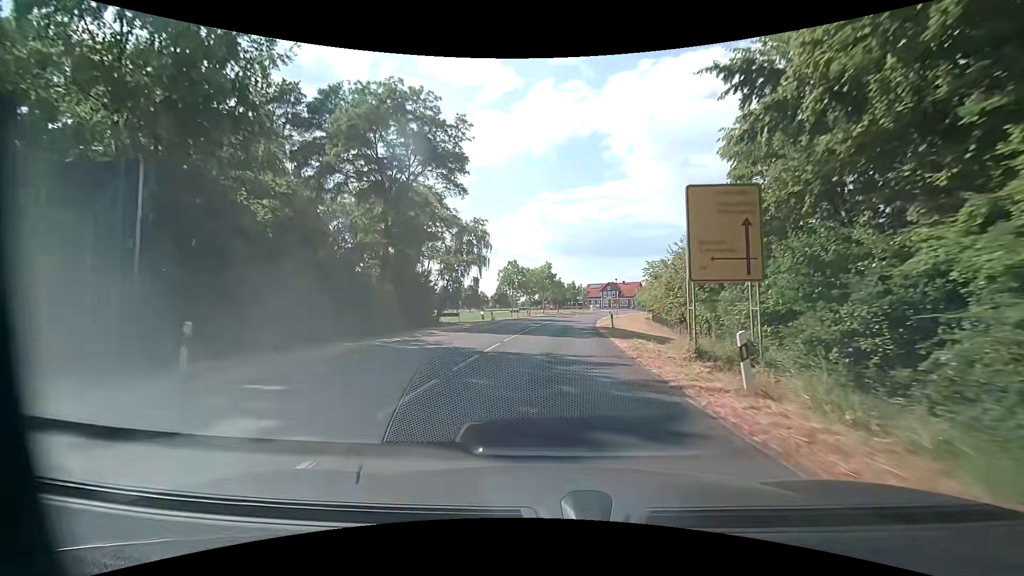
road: secondary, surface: asphalt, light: Day
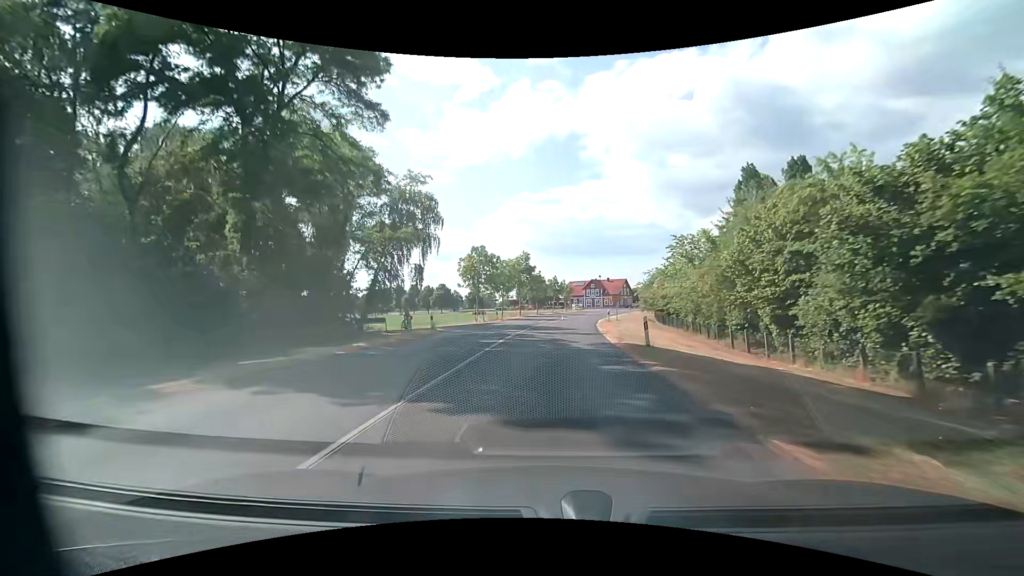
(+0.4, +16.8) m; +3°
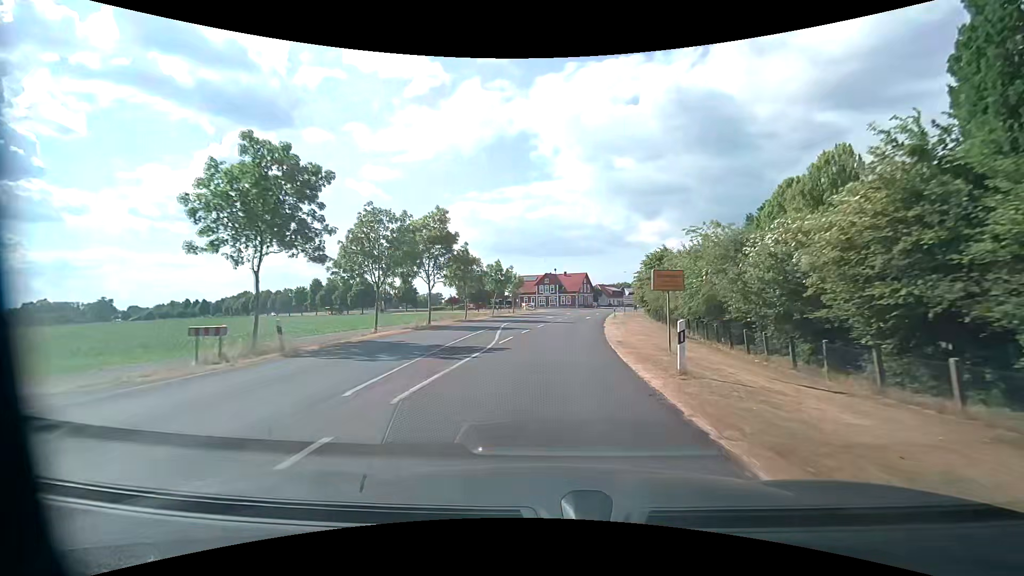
(+1.6, +33.6) m; +6°
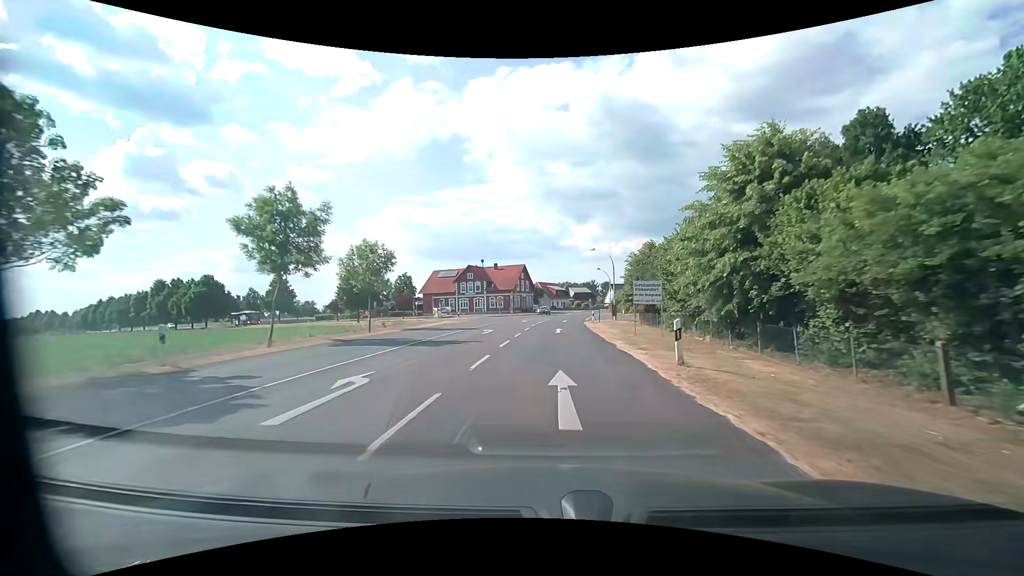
(+2.5, +42.0) m; +7°
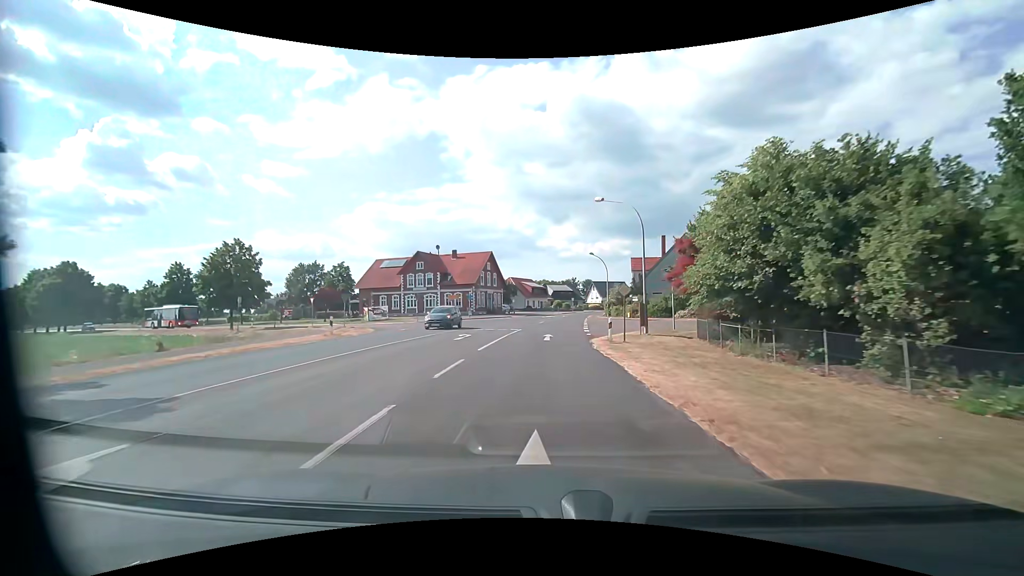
(+0.4, +25.2) m; +2°
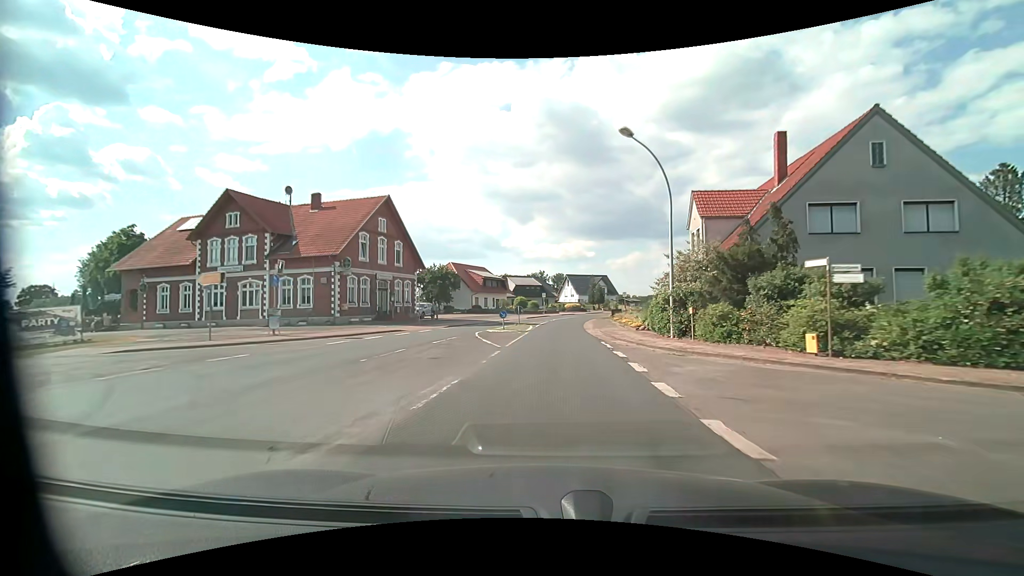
(+1.6, +42.1) m; +5°
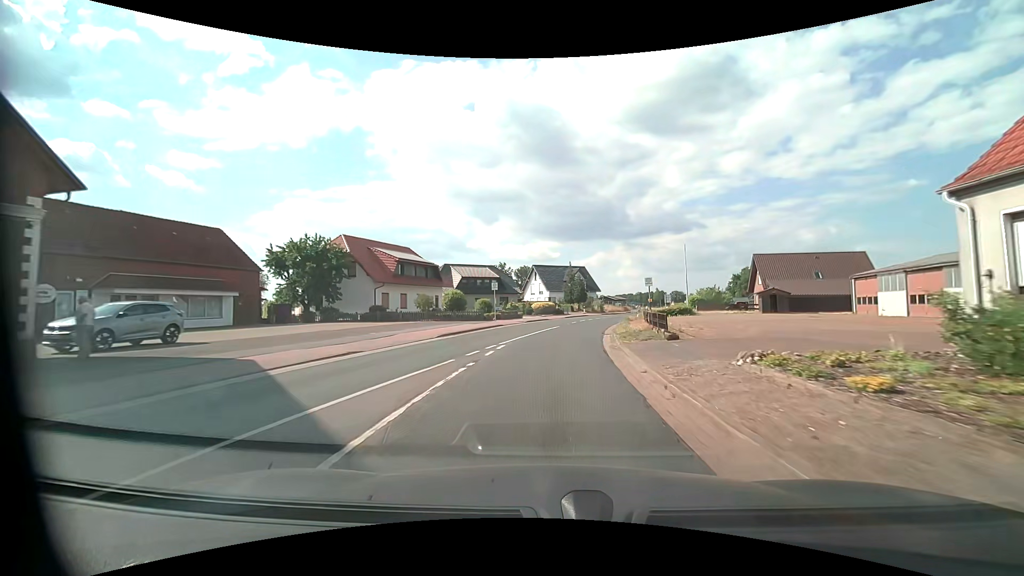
(+0.9, +33.6) m; +3°
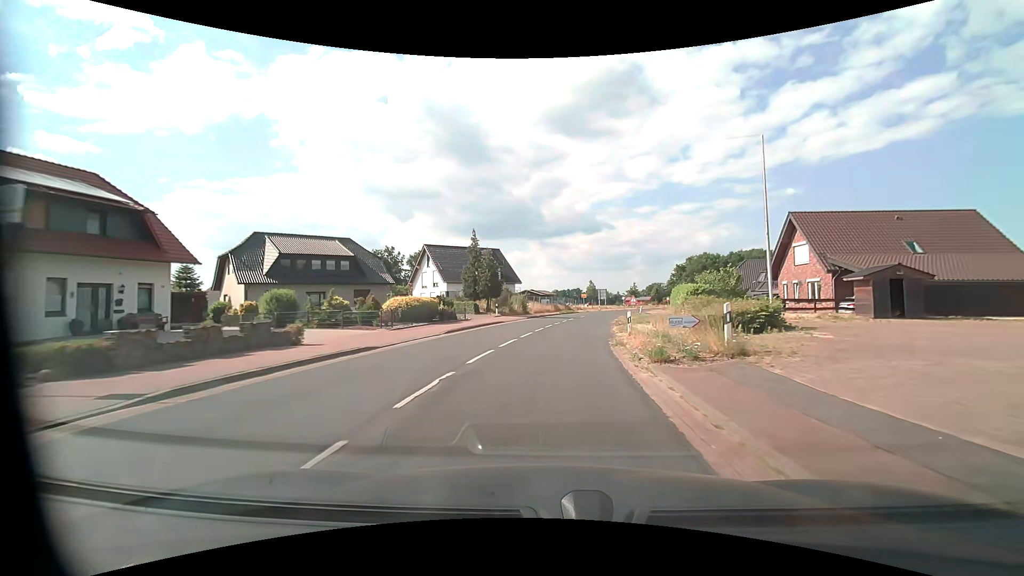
(+2.7, +33.4) m; +9°
(0, +10) (+1, +20) (+2, +30) (+4, +40) (+5, +50) (+7, +59) (+10, +69) (+12, +79) (+15, +88) (+18, +98) m
